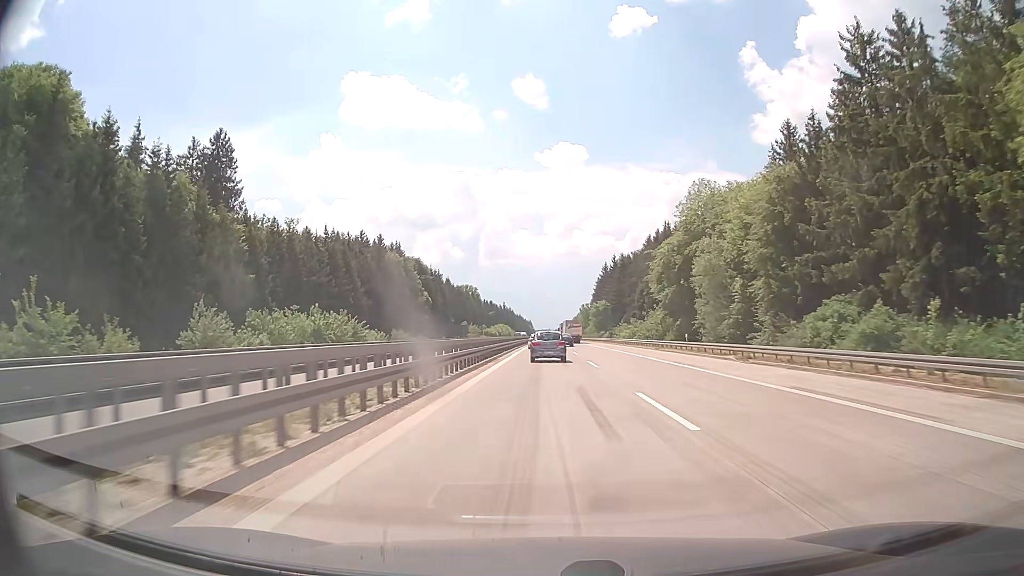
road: motorway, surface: concrete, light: Day
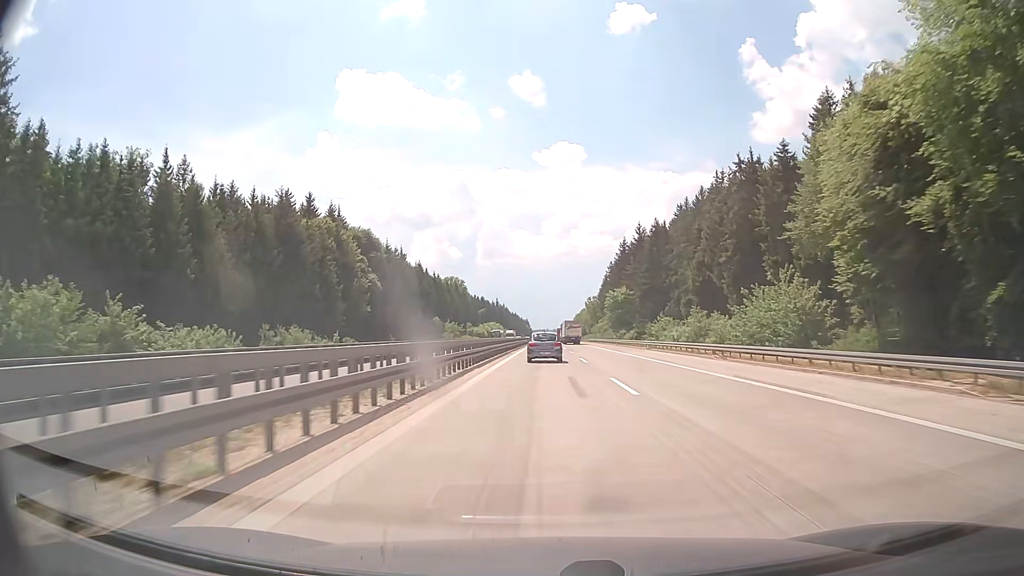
(+0.1, +48.2) m; 0°
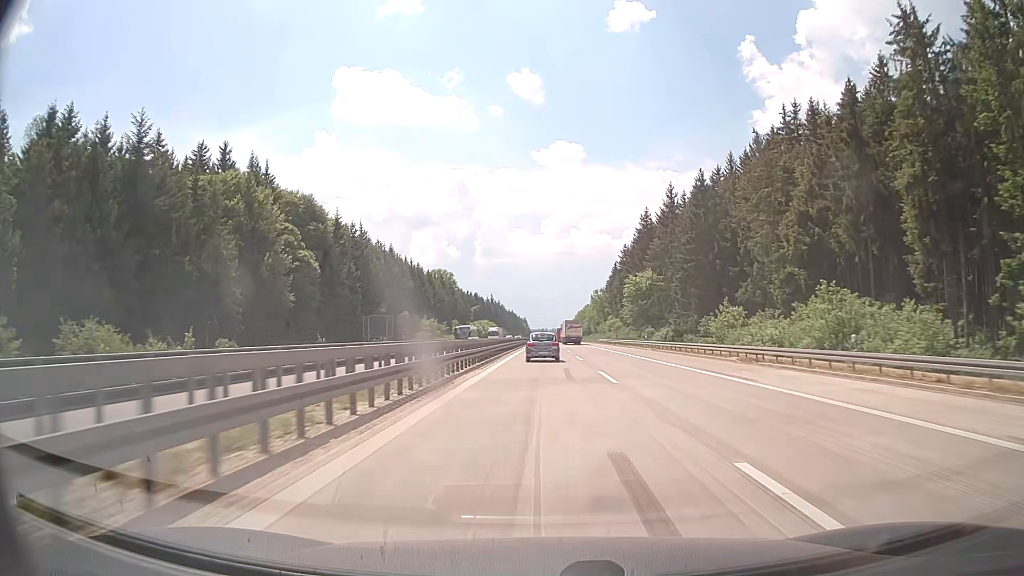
(+0.1, +32.1) m; 0°
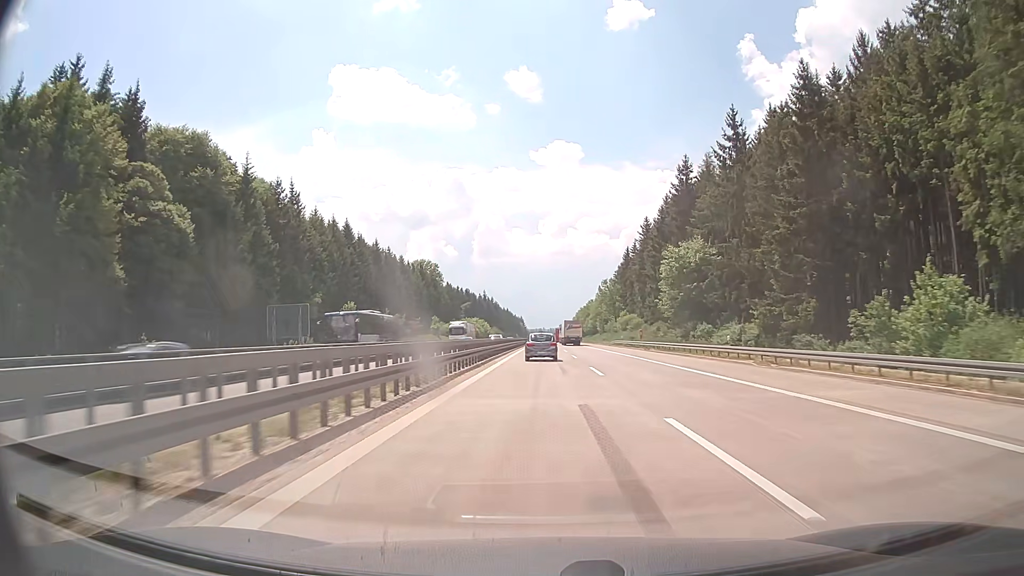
(+0.1, +32.1) m; 0°
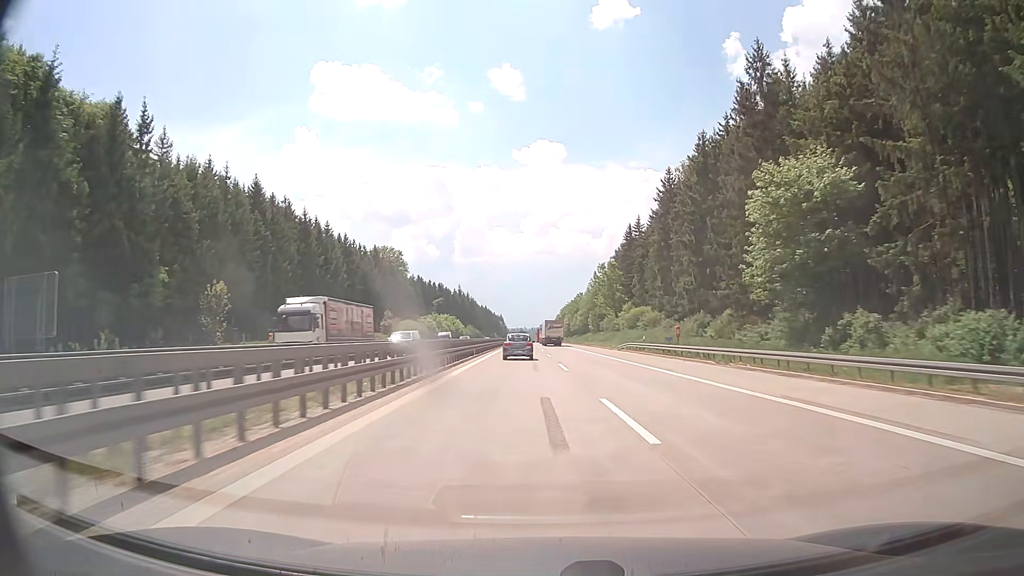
(+0.2, +32.5) m; +1°
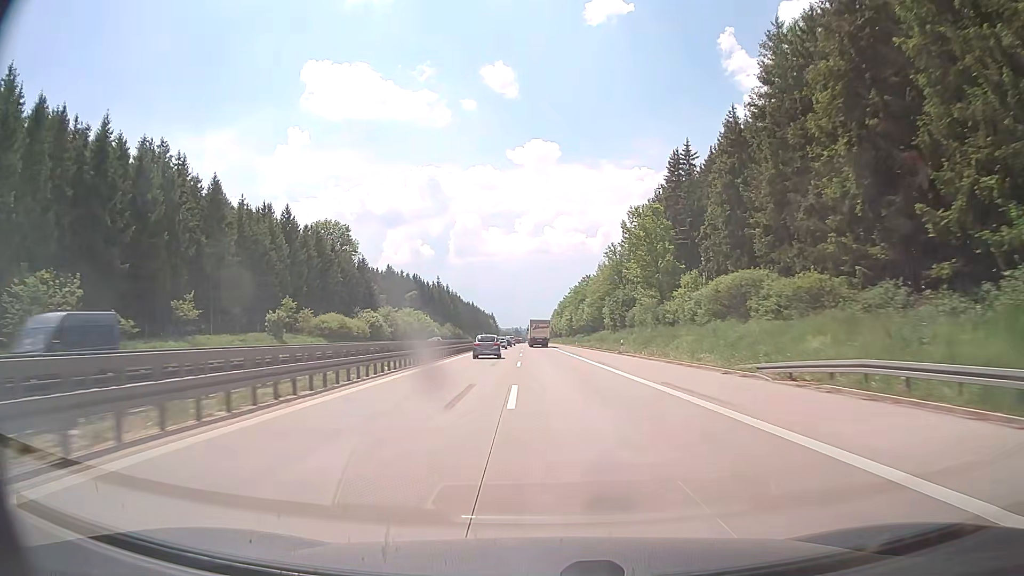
(+0.7, +50.0) m; +1°
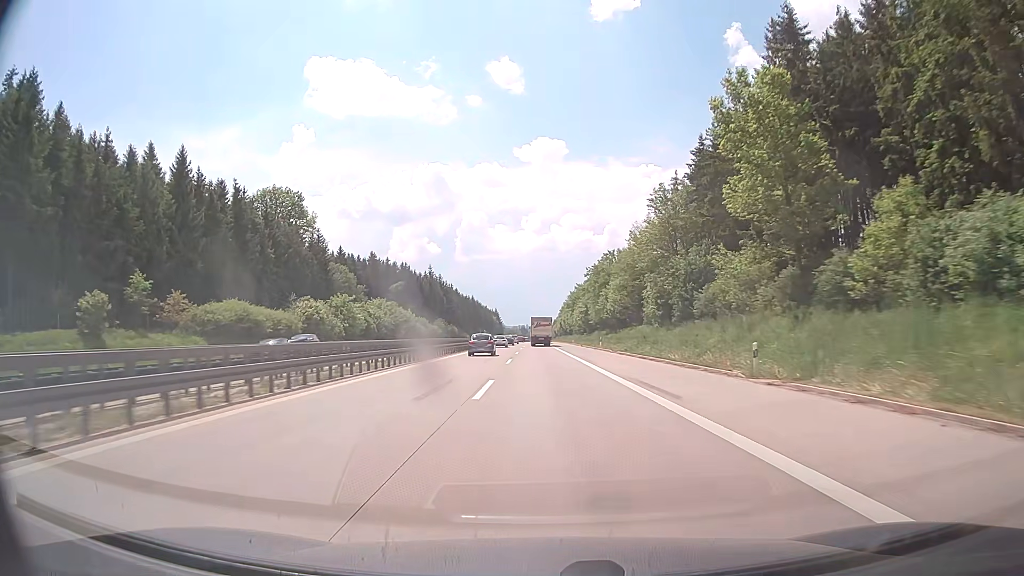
(-0.1, +34.6) m; 0°
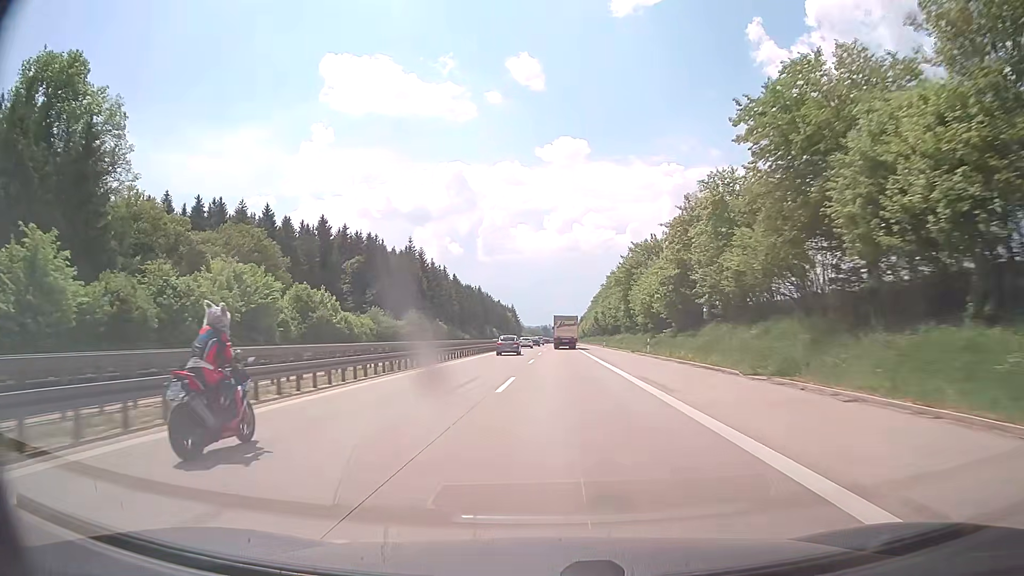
(-1.2, +69.9) m; -2°
(0, +10) (0, +20) (0, +30) (0, +40) (-1, +50) (-1, +60) (-1, +70) (-1, +80) (-1, +90) (-1, +100) m
